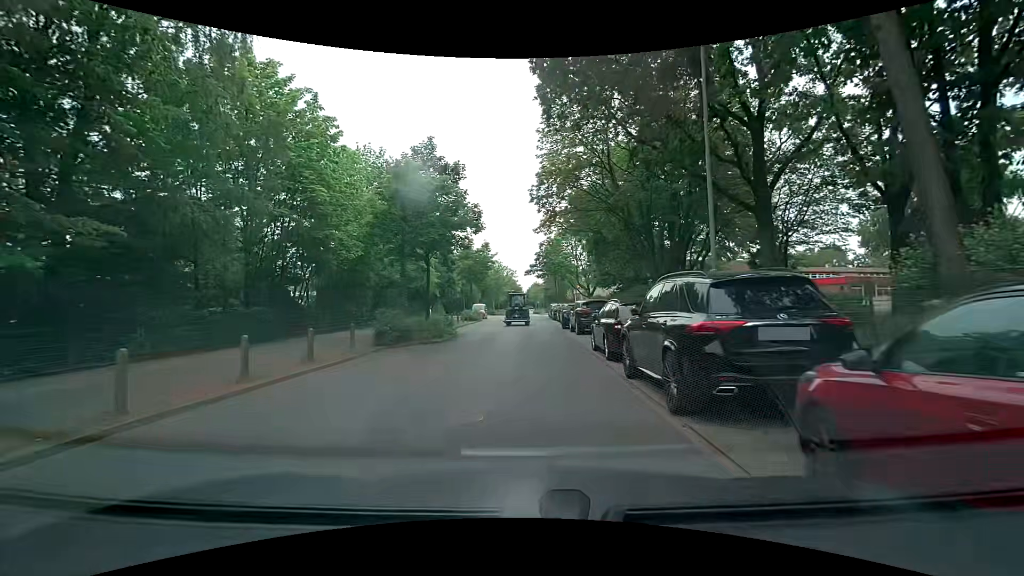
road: residential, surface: asphalt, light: Day
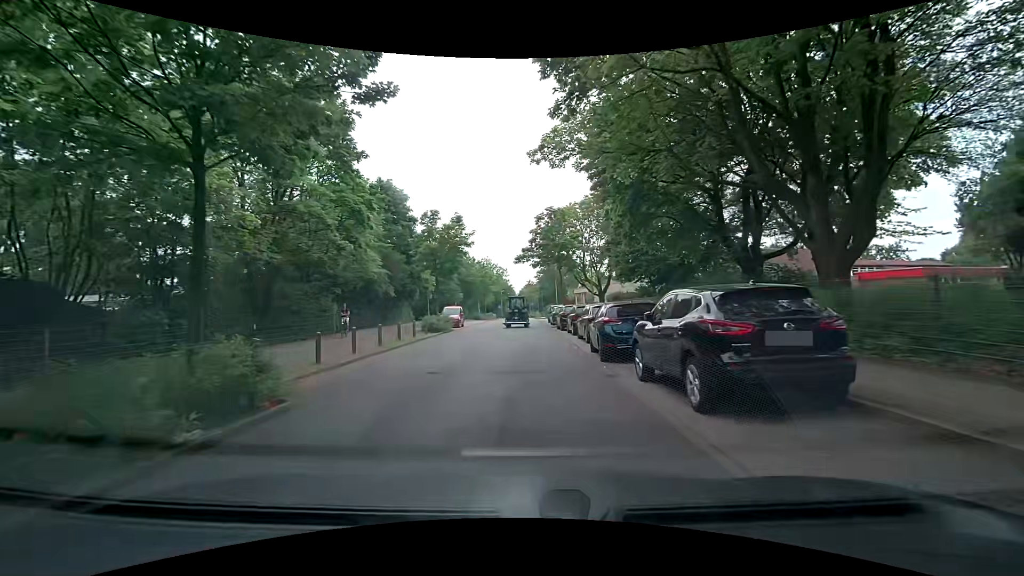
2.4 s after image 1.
(-0.3, +16.7) m; -1°
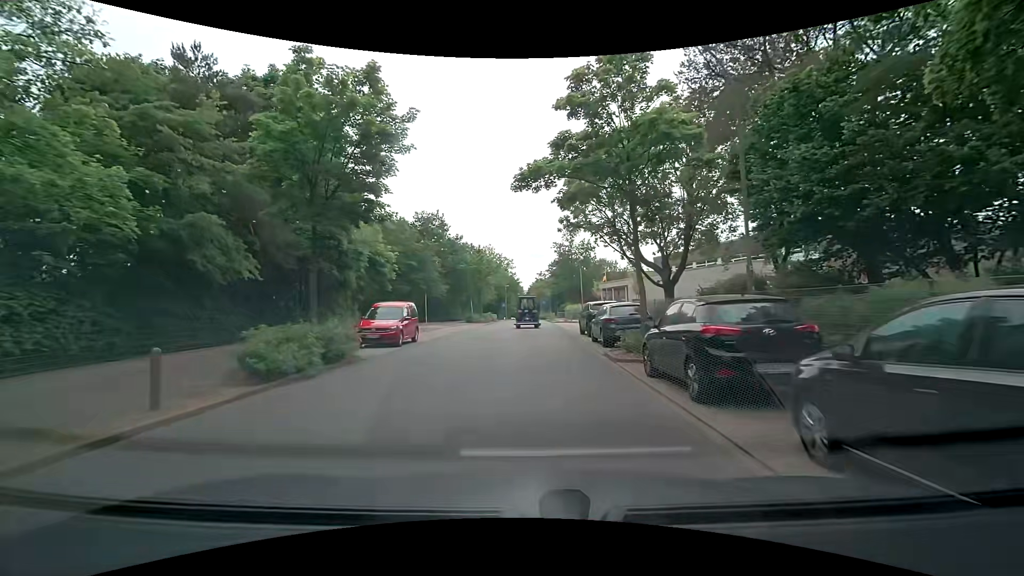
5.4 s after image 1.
(0.0, +22.0) m; -1°
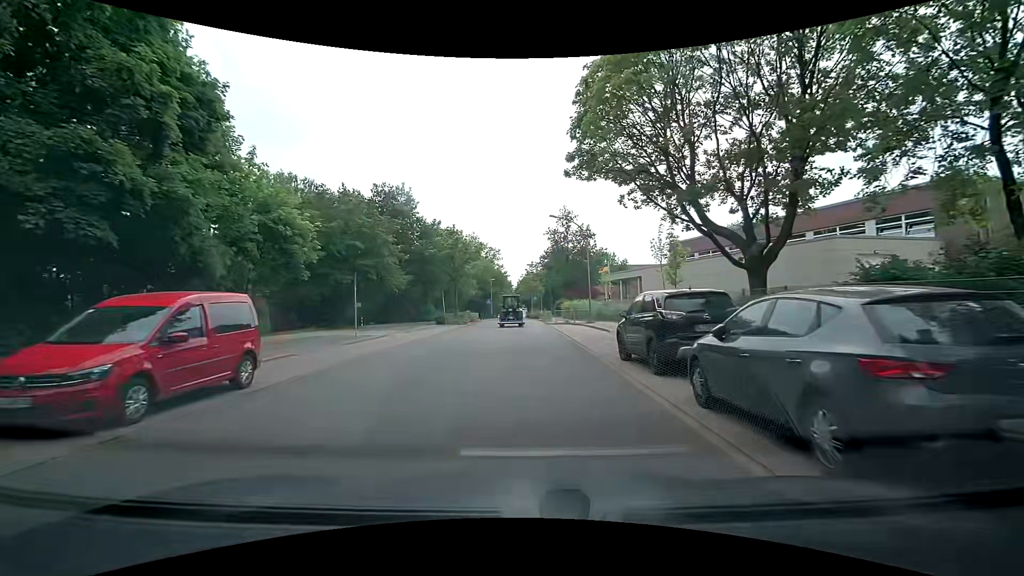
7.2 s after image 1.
(+0.3, +13.0) m; +2°
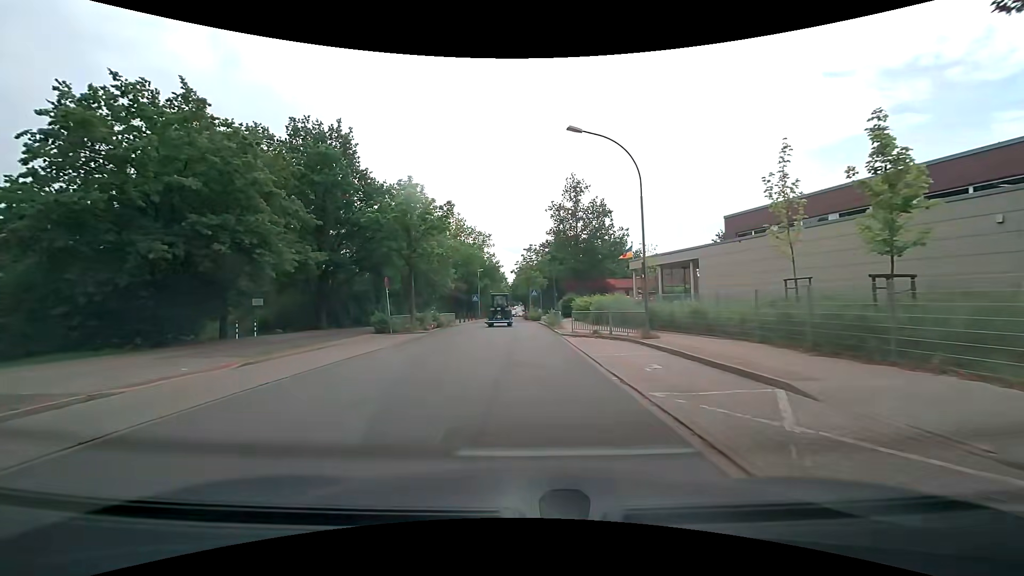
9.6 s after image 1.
(+0.1, +17.2) m; -1°
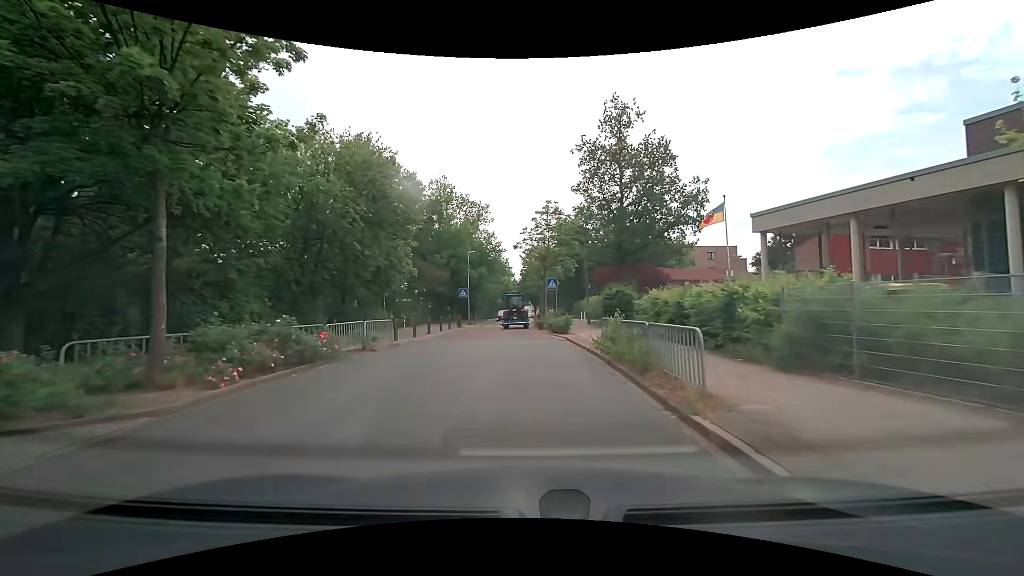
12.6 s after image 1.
(+0.3, +21.6) m; 0°
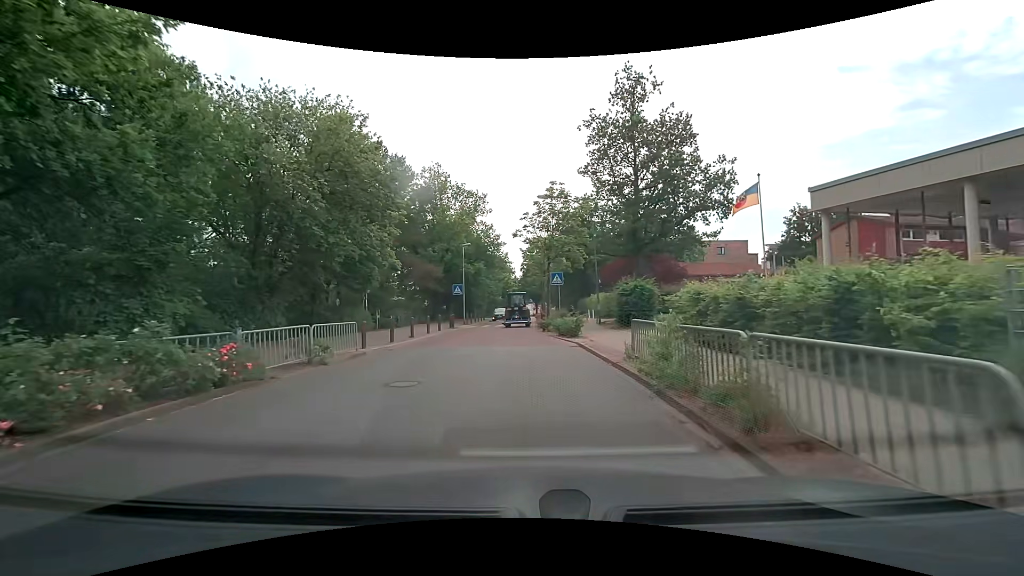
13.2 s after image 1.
(0.0, +4.2) m; 0°
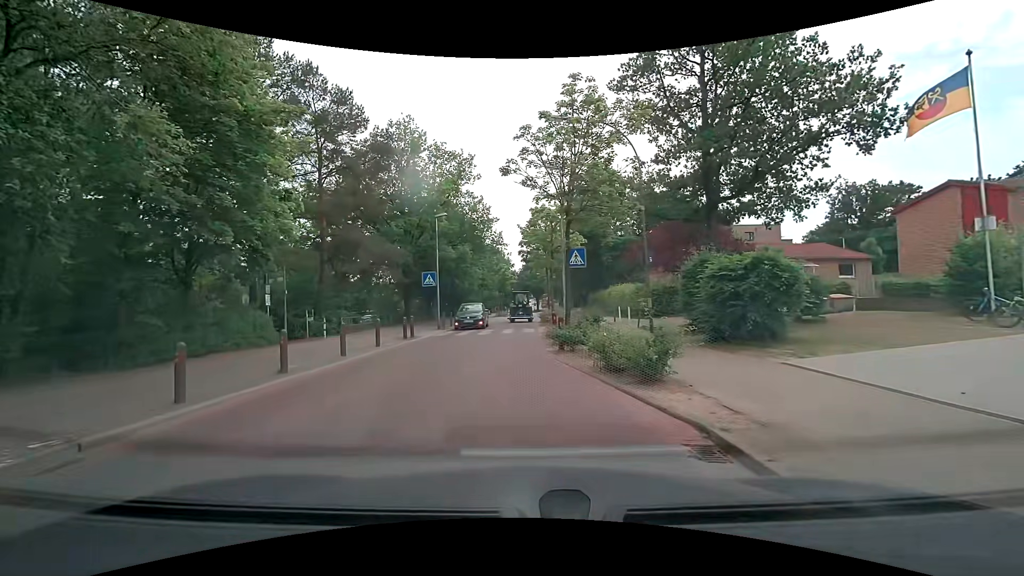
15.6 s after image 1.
(-0.1, +11.6) m; 0°
(-1, +10) (-2, +20) (-2, +30) (-1, +40) (0, +50) (0, +60) (0, +70) (0, +80) (0, +90) (0, +100) m
